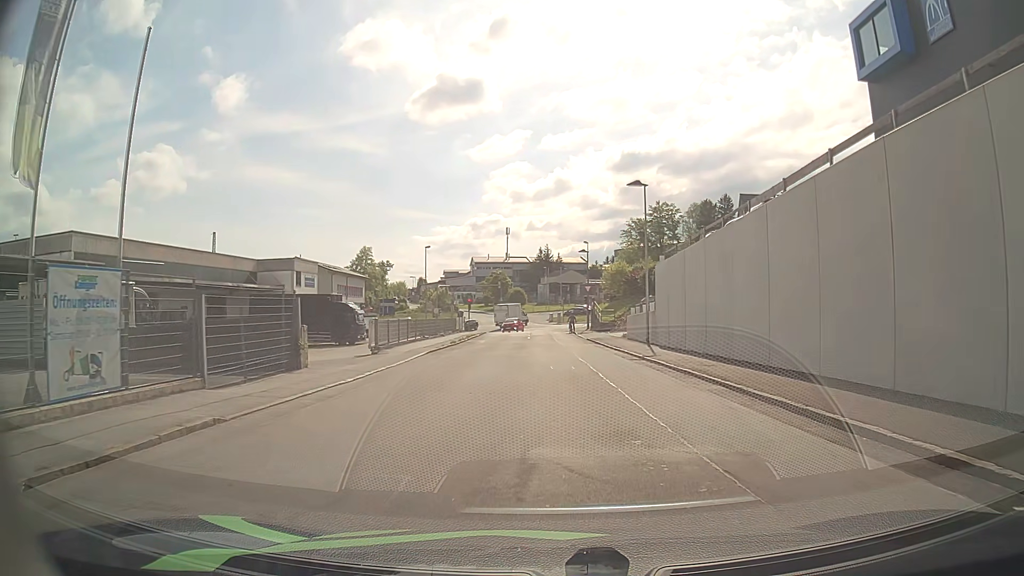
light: Day
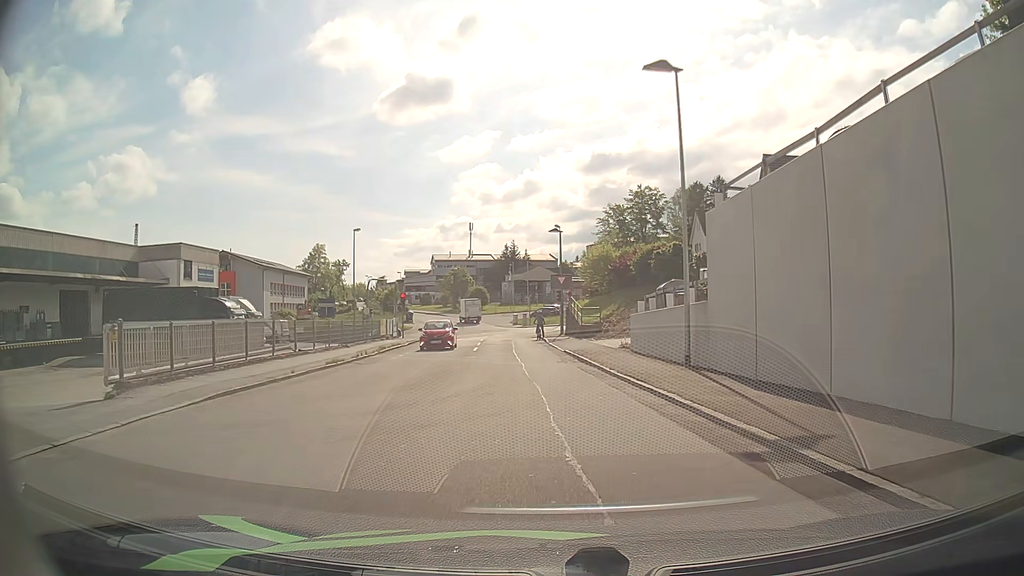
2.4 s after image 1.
(+0.4, +16.7) m; +2°
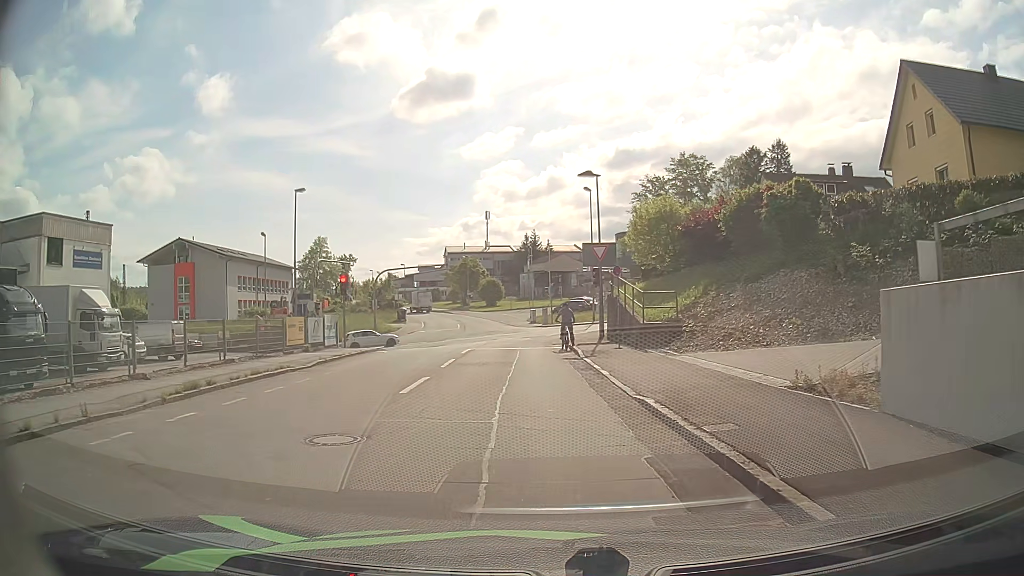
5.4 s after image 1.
(0.0, +18.9) m; -1°
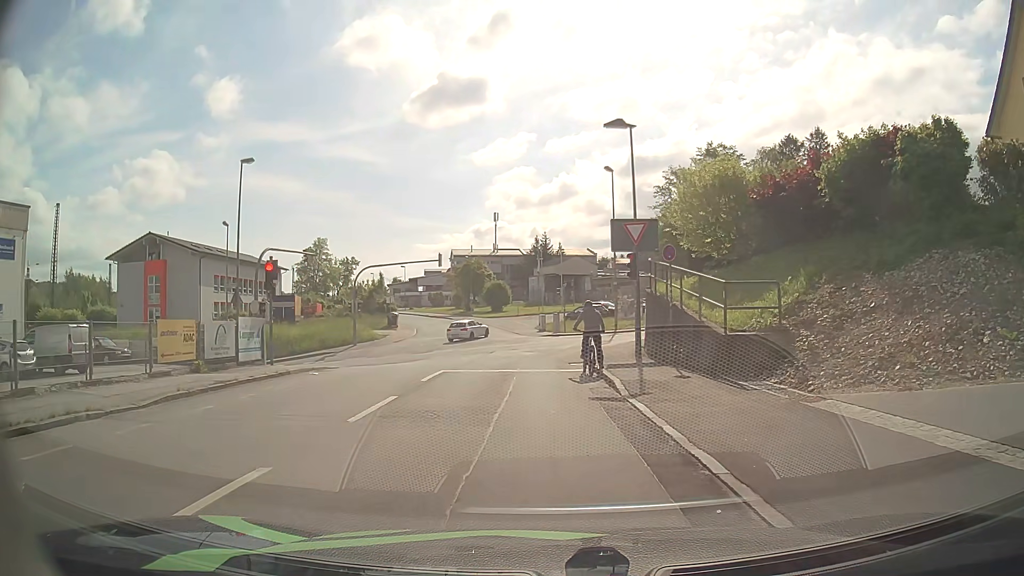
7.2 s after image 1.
(-0.1, +9.3) m; -1°
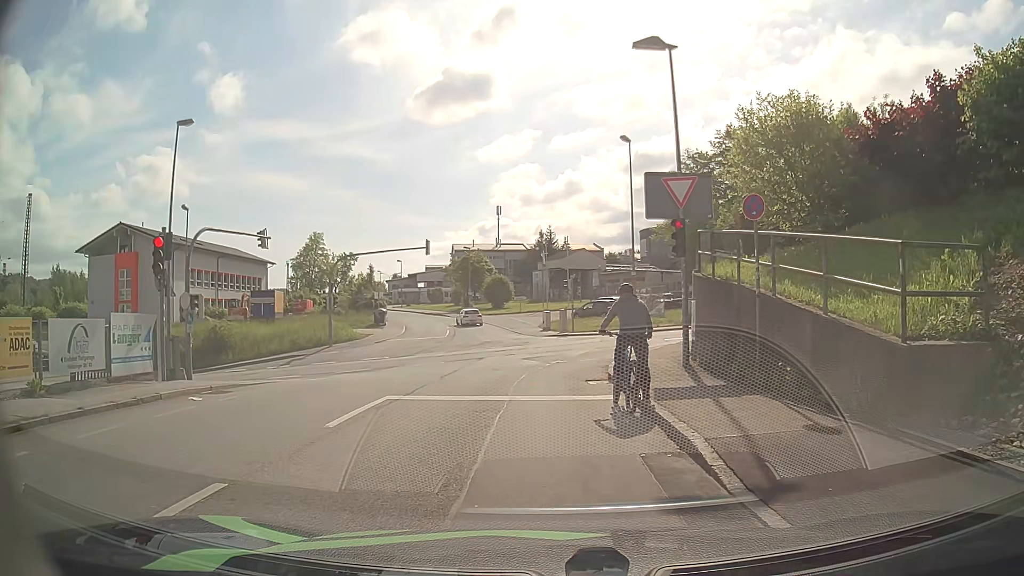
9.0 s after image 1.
(0.0, +6.7) m; -1°
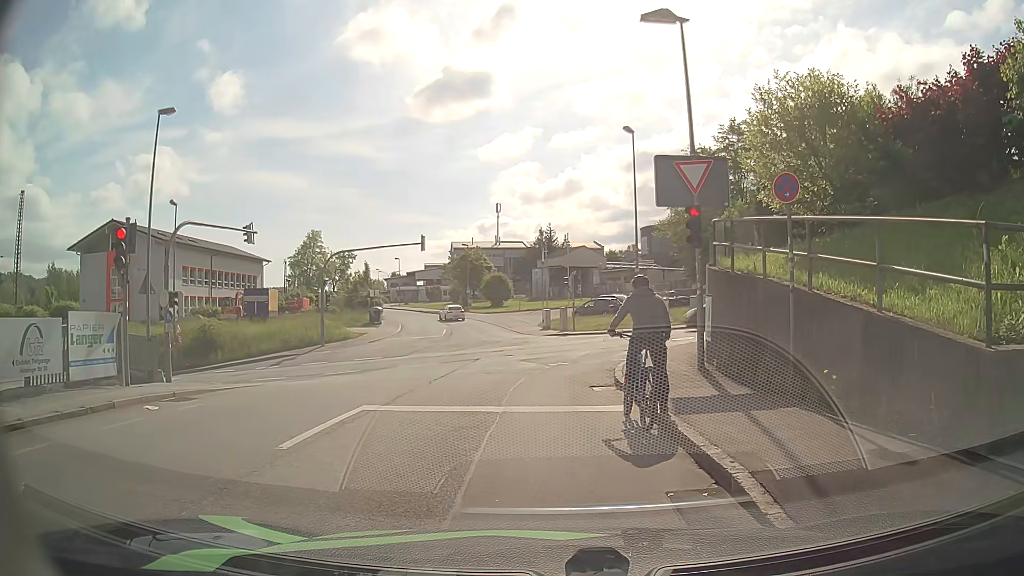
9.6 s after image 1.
(0.0, +1.4) m; 0°
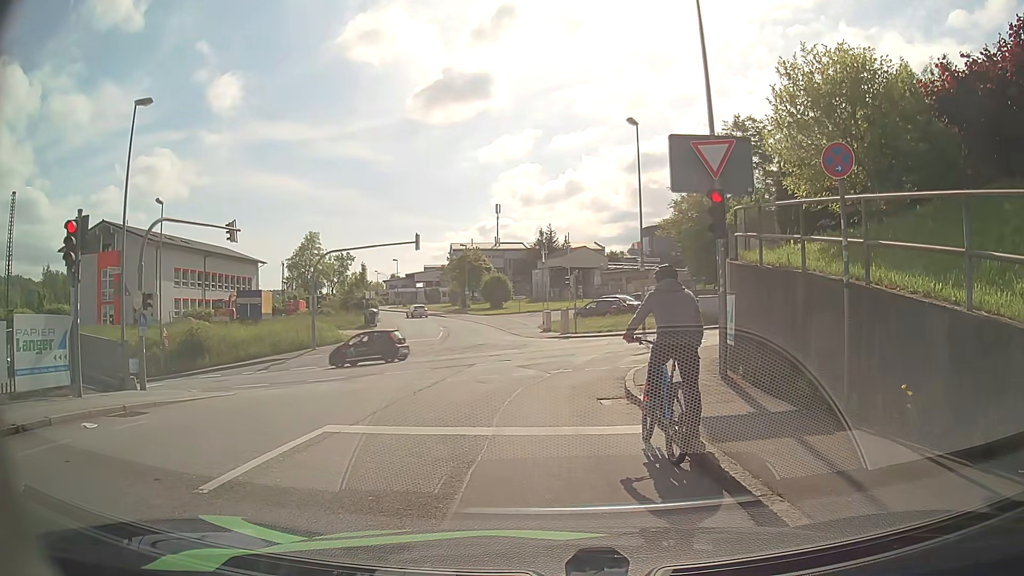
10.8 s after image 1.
(0.0, +1.6) m; +1°
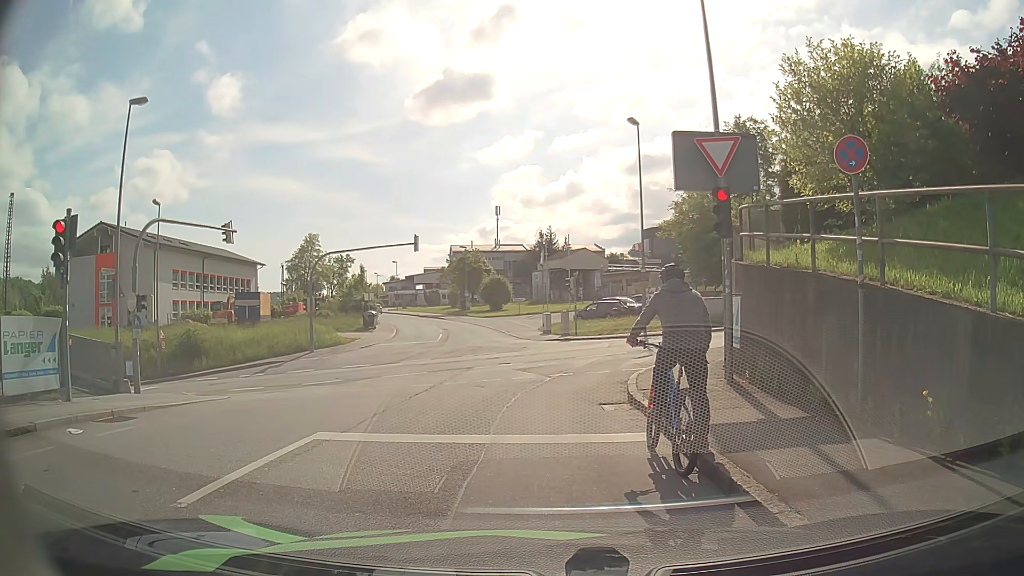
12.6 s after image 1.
(0.0, +0.4) m; 0°
(0, +10) (+1, +20) (+10, +24) (+20, +23) (+30, +22) (+40, +21) (+50, +19) (+59, +17) (+69, +14) (+78, +10) m
